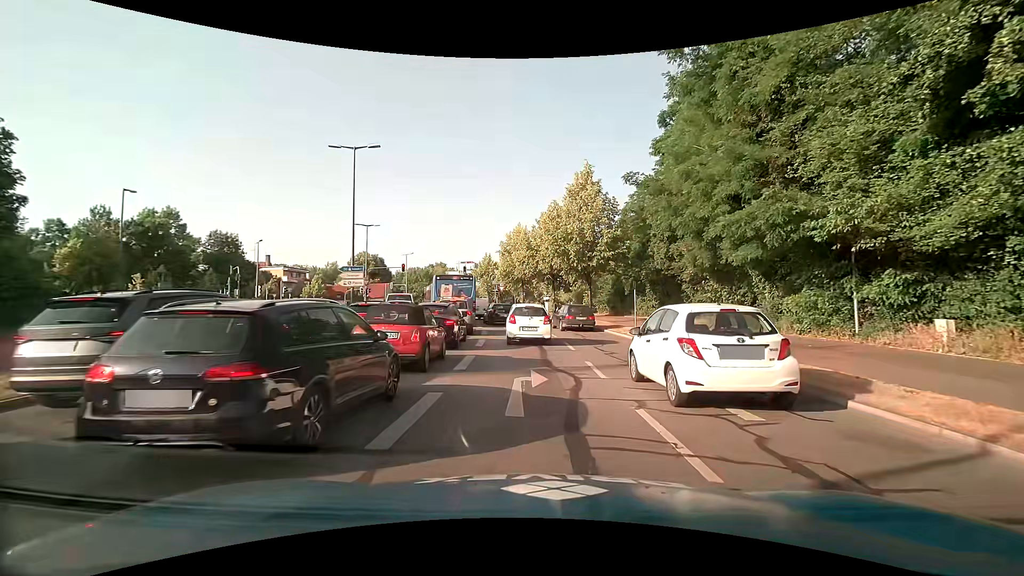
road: secondary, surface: asphalt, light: Day
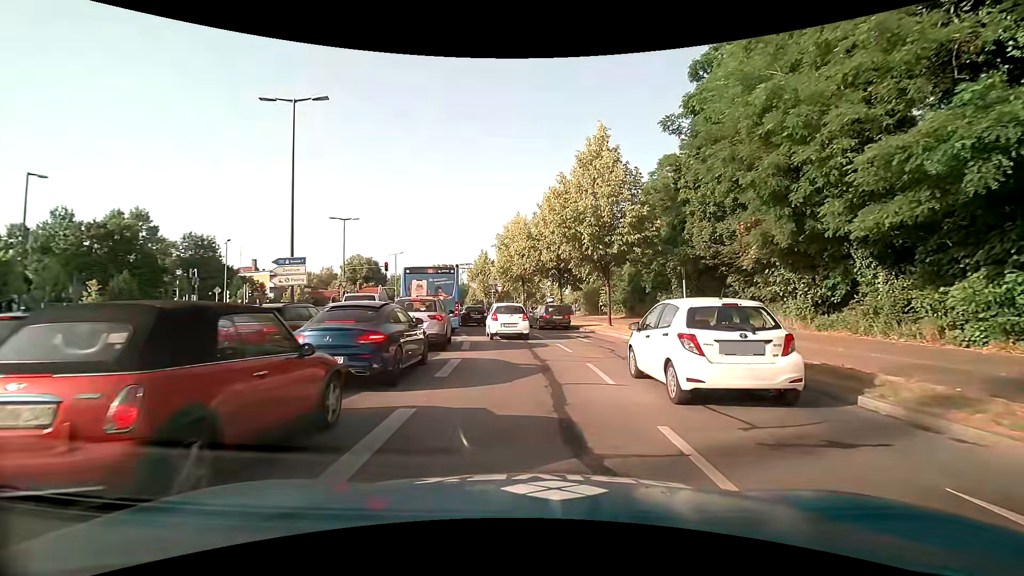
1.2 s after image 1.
(0.0, +7.5) m; 0°
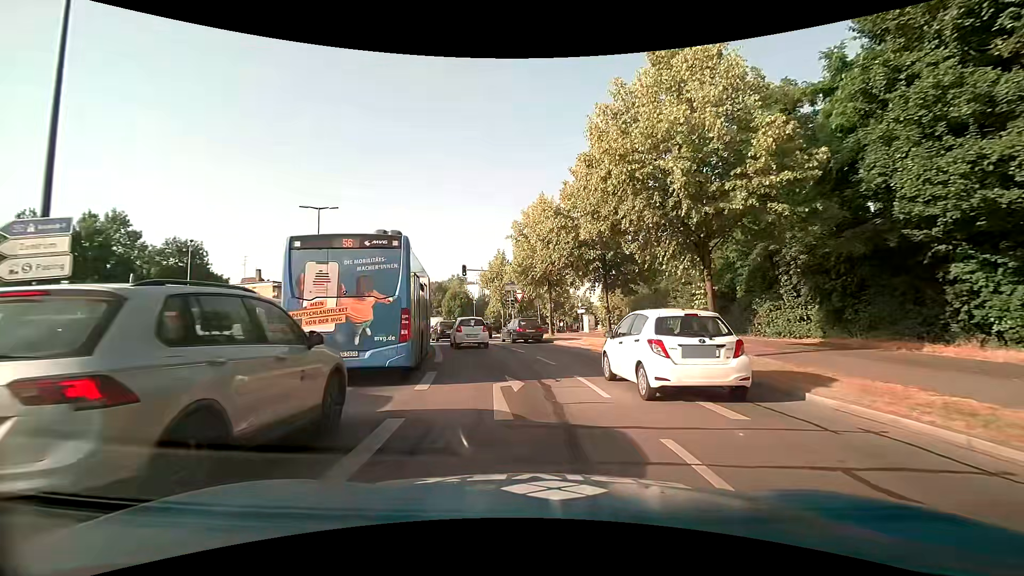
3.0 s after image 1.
(-0.3, +12.2) m; -3°
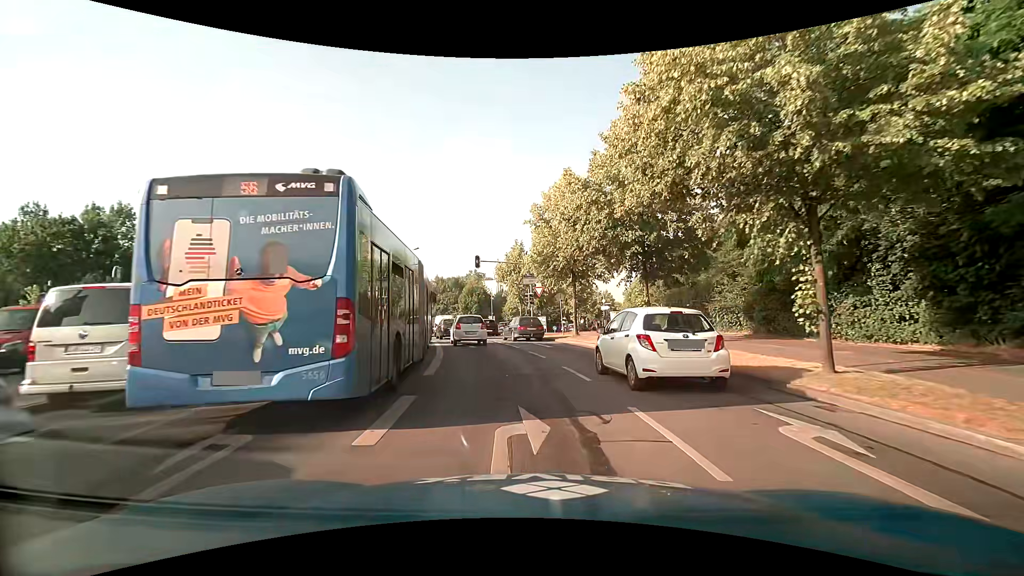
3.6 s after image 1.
(-0.1, +4.3) m; -2°
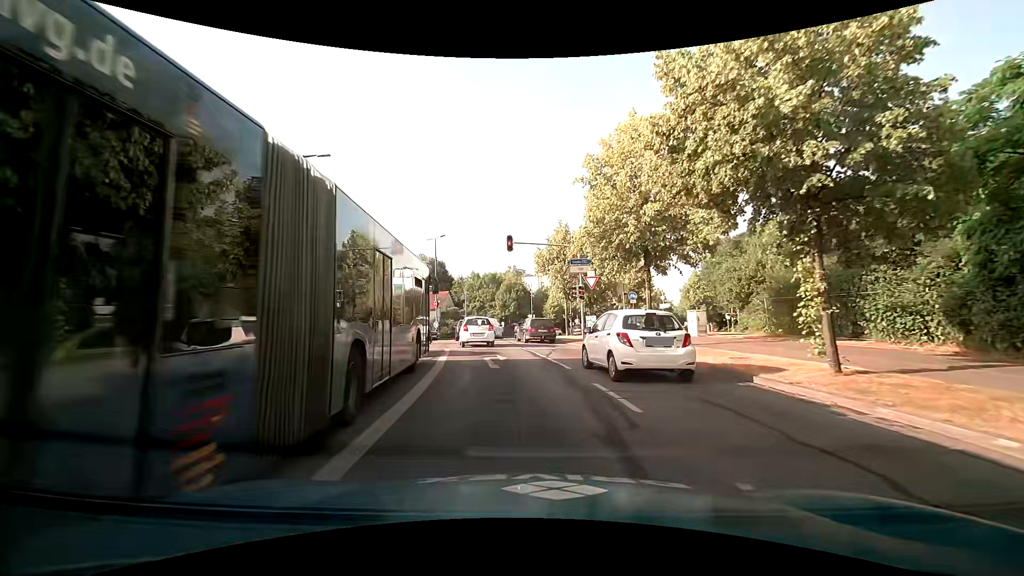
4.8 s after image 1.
(-0.4, +9.0) m; -5°
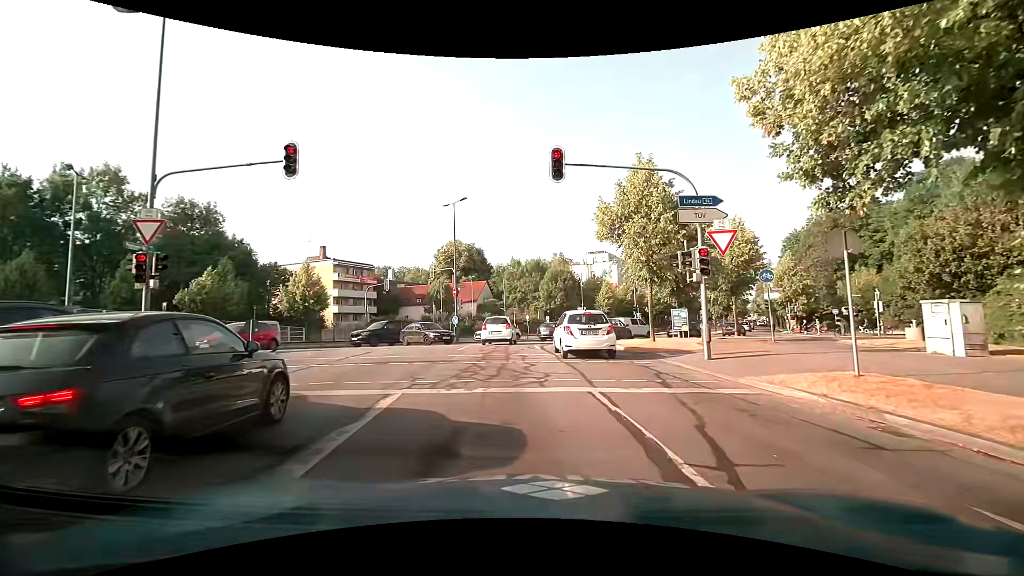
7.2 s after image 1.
(-0.4, +13.6) m; -5°
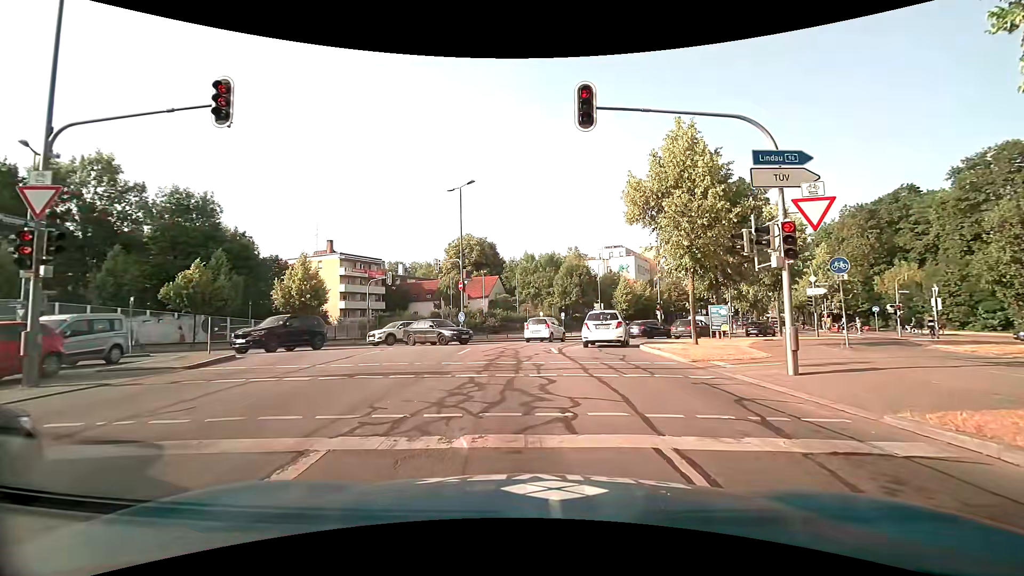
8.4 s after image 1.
(0.0, +3.5) m; -1°
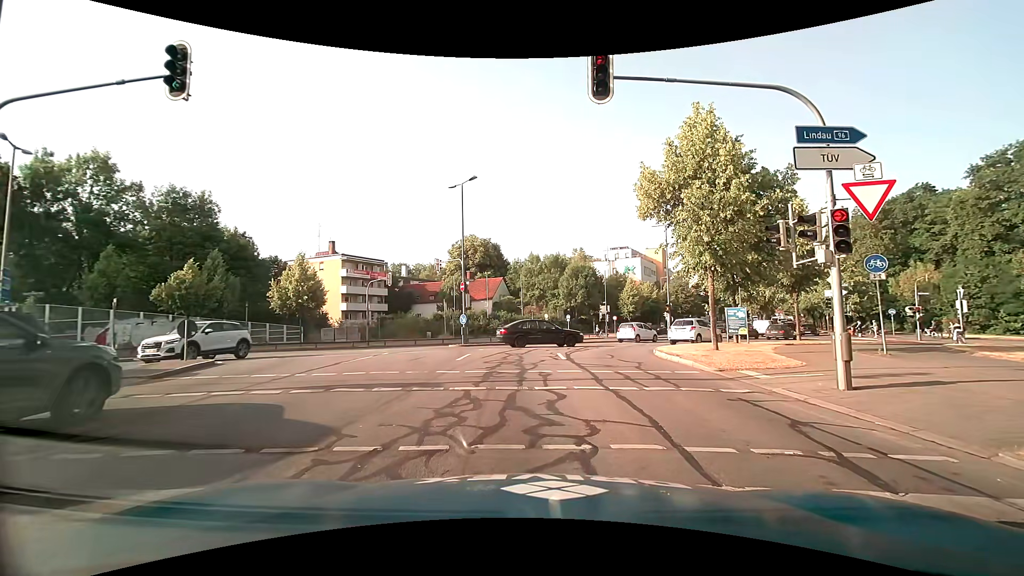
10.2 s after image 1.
(0.0, +1.4) m; +1°
(-1, +10) (-2, +20) (0, +30) (+6, +37) (+13, +44) (+20, +52) (+26, +60) (+31, +68) (+36, +77) (+40, +86) m
